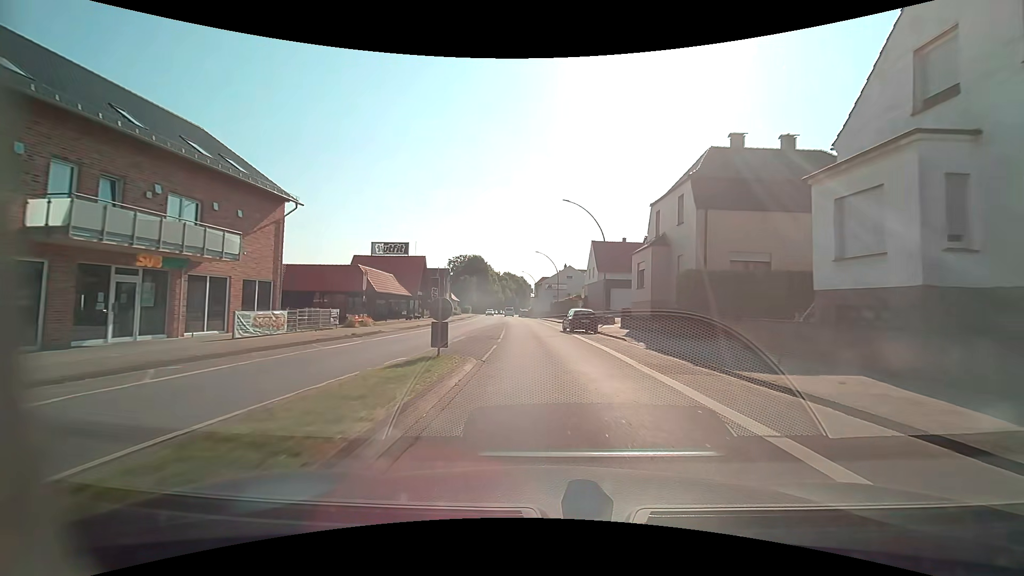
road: primary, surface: asphalt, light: Day
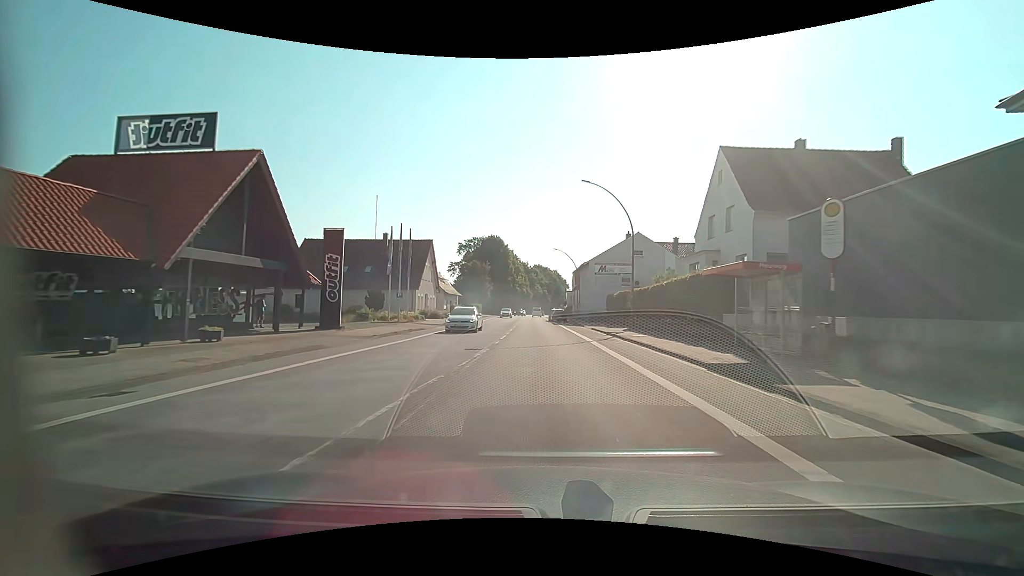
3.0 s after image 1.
(-1.6, +40.5) m; -4°
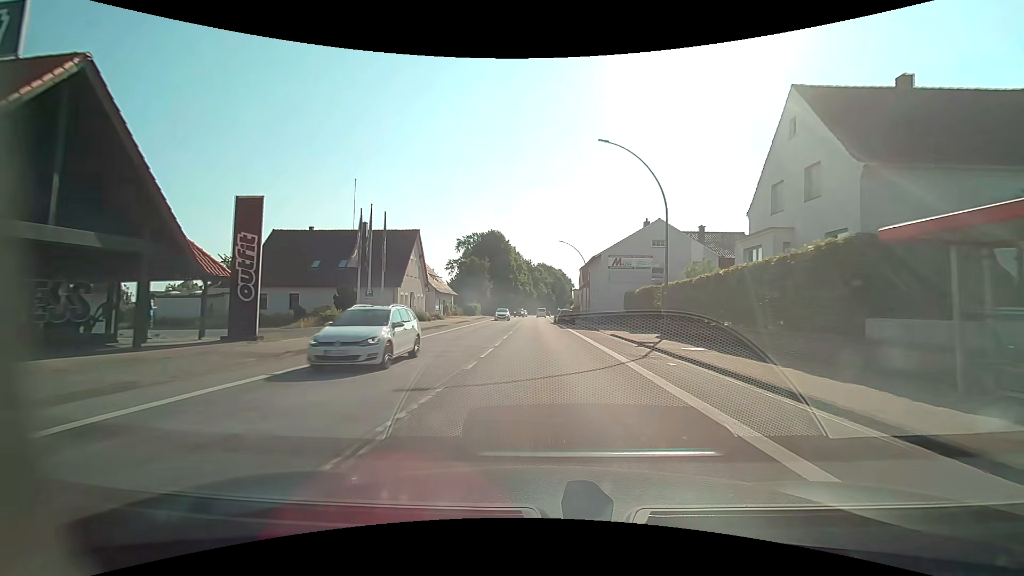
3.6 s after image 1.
(0.0, +8.1) m; 0°
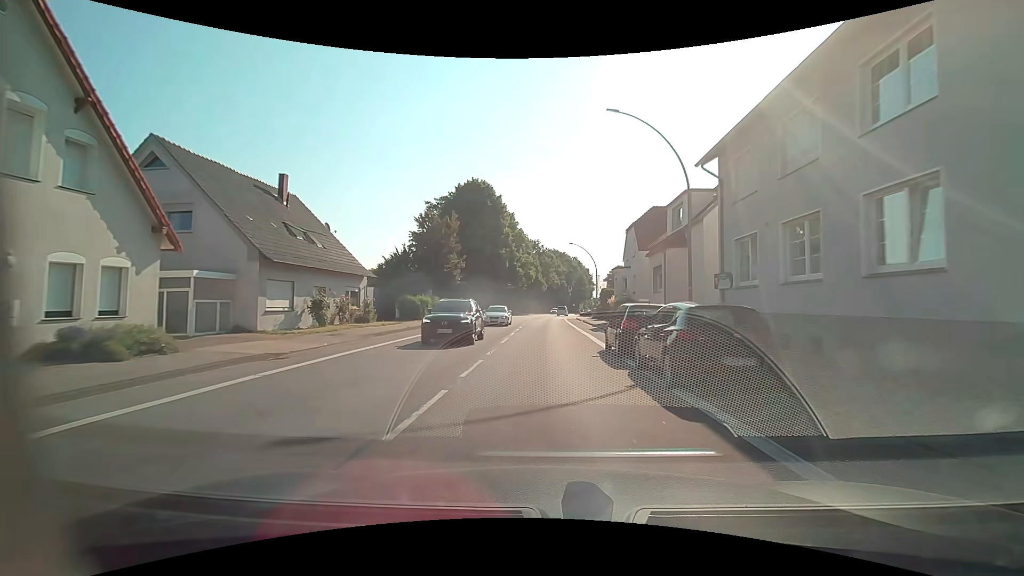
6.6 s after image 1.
(-0.8, +40.6) m; -1°
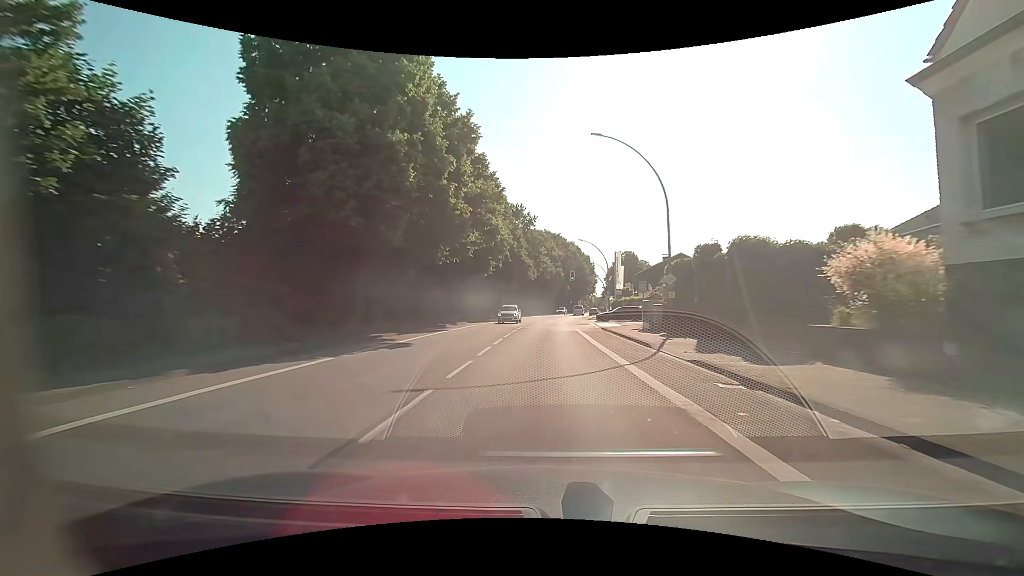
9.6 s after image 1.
(-0.1, +40.6) m; +1°
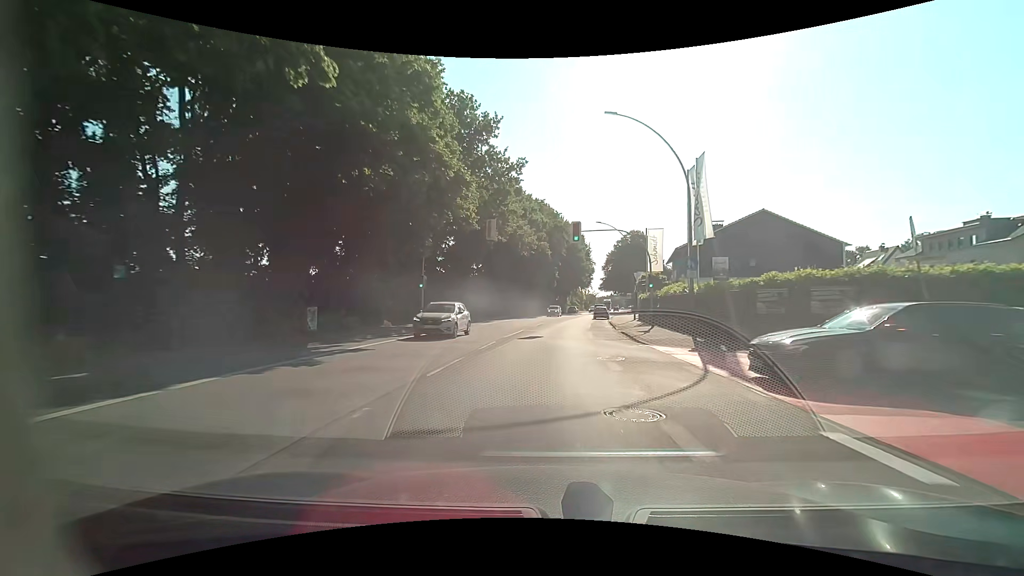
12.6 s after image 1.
(+0.6, +40.6) m; +2°
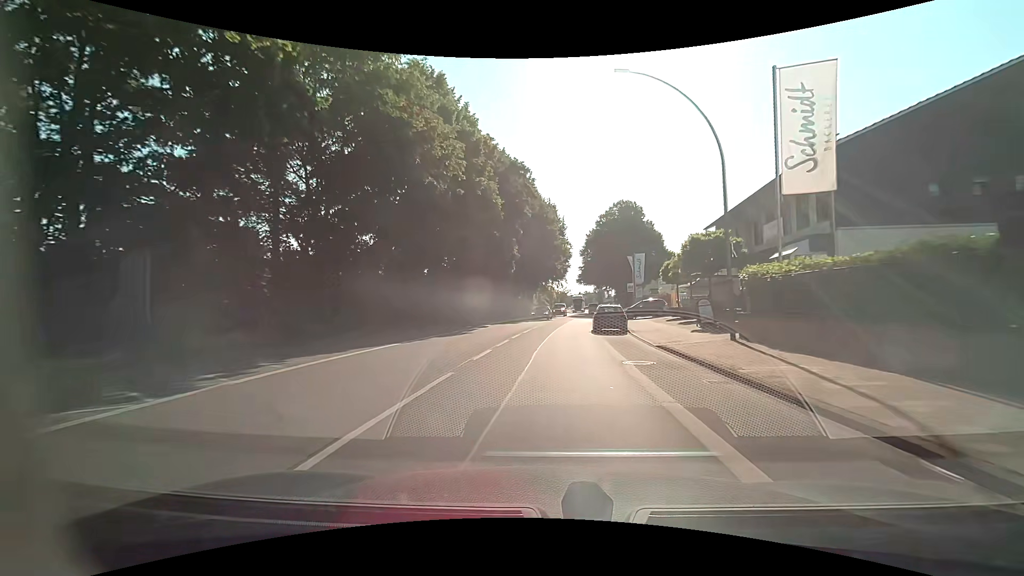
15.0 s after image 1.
(+1.2, +32.4) m; +4°
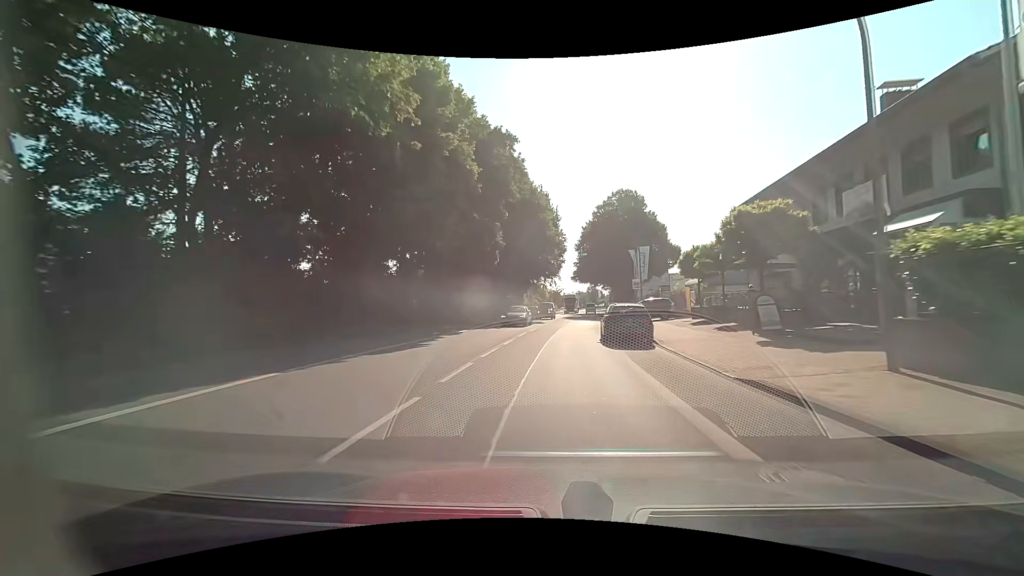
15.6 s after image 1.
(+0.1, +8.1) m; +1°
(0, +10) (0, +20) (+1, +30) (+2, +40) (+3, +50) (+4, +60) (+5, +70) (+6, +80) (+8, +90) (+9, +100) m
